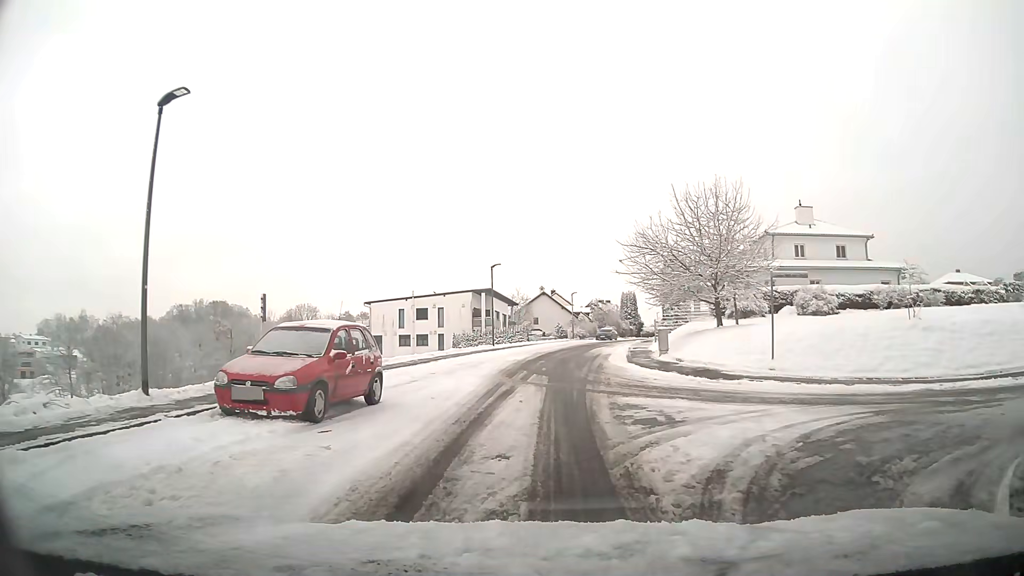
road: unclassified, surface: asphalt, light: Day
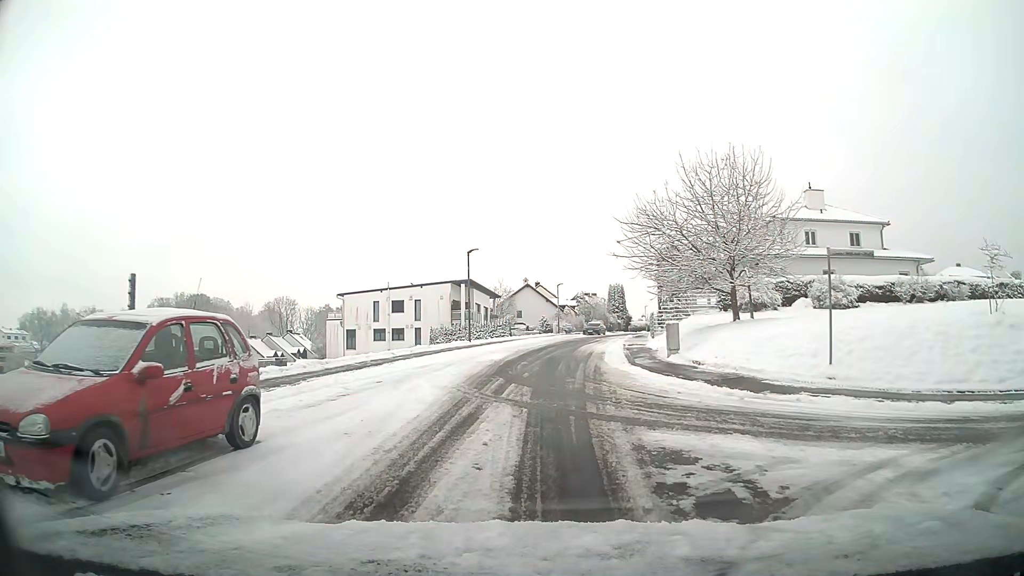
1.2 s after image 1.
(+0.1, +4.9) m; +1°
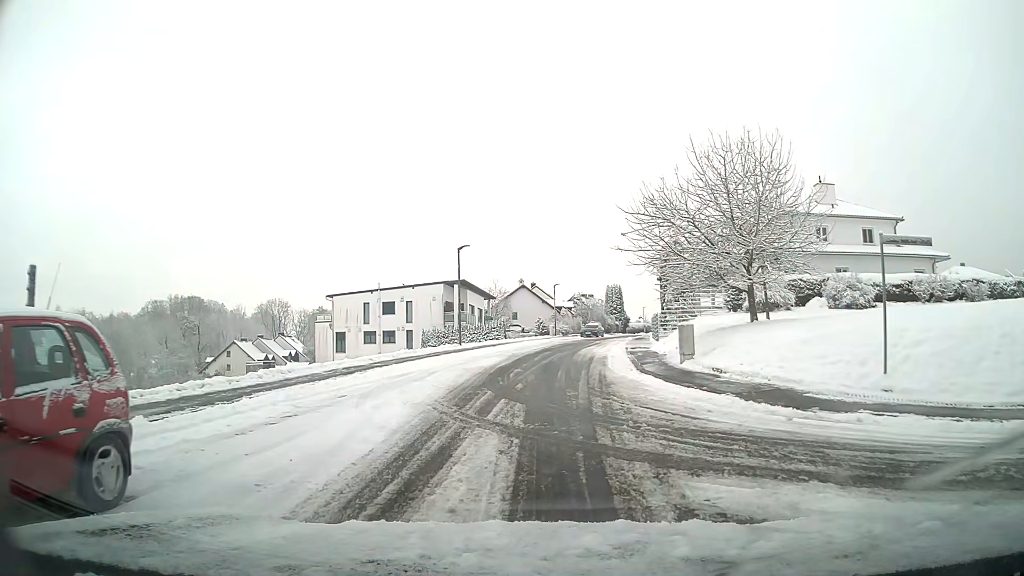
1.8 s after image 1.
(0.0, +2.6) m; 0°
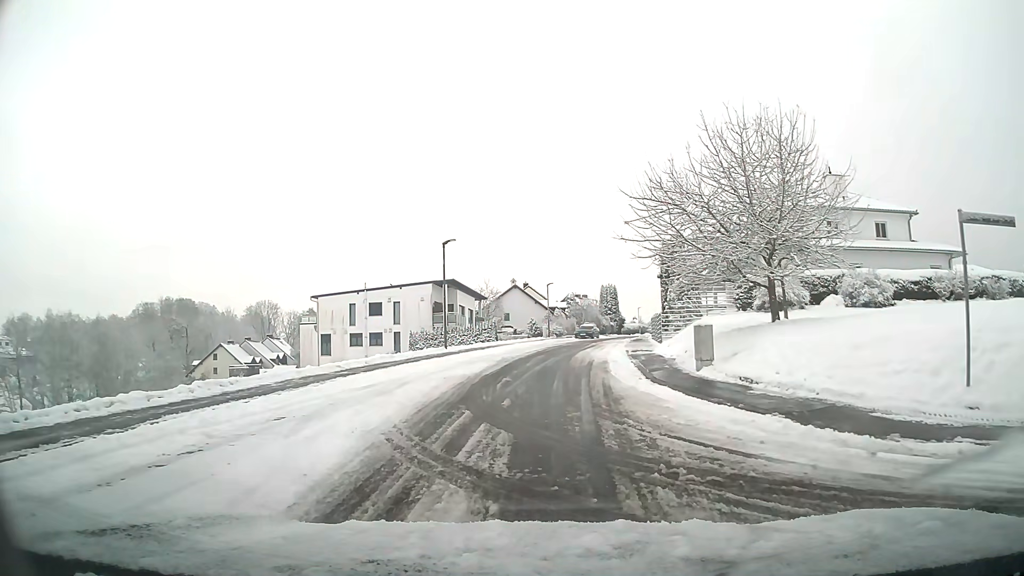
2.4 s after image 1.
(0.0, +3.2) m; 0°
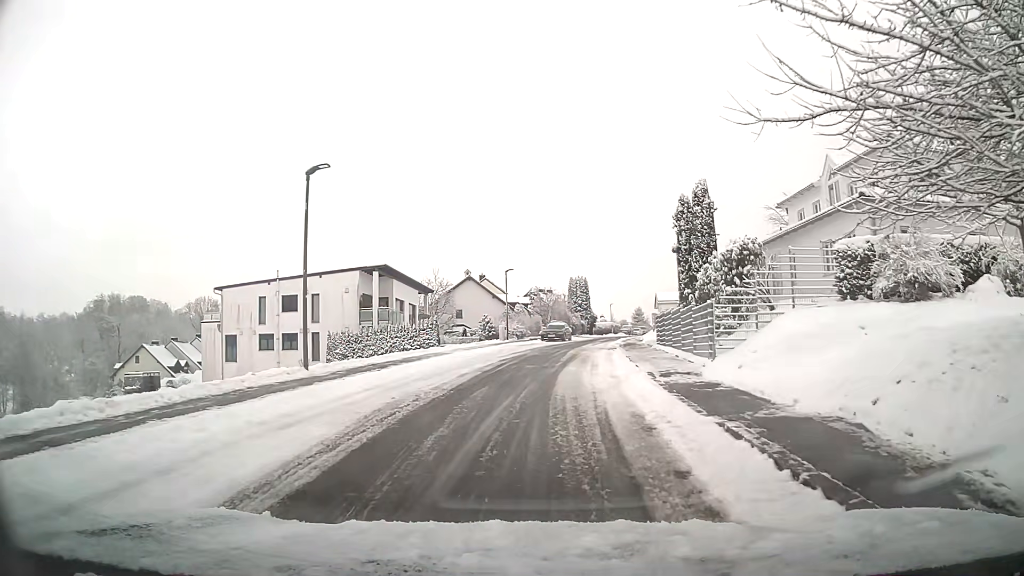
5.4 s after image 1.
(+0.4, +15.1) m; +3°
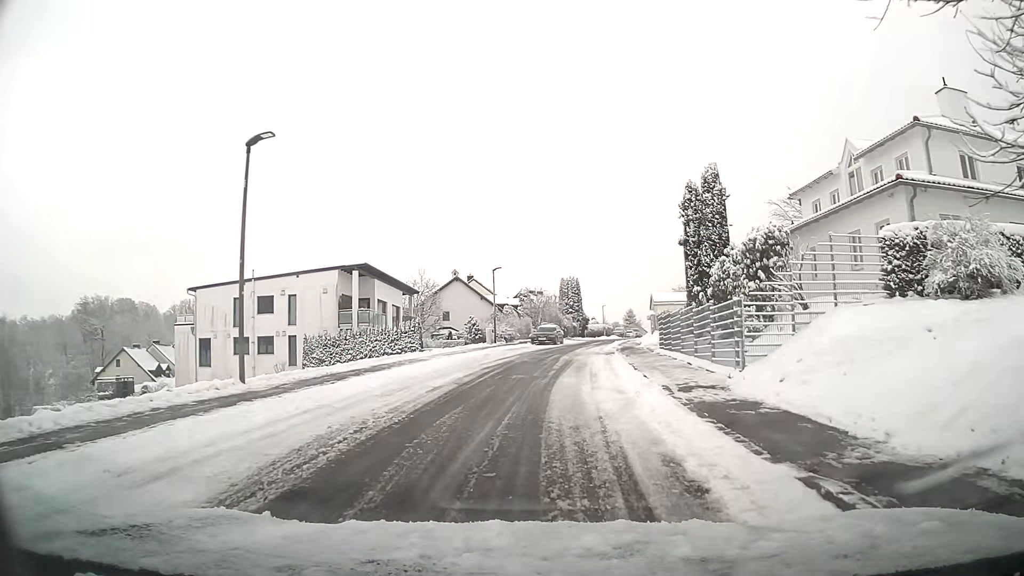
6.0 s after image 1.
(0.0, +3.2) m; +1°
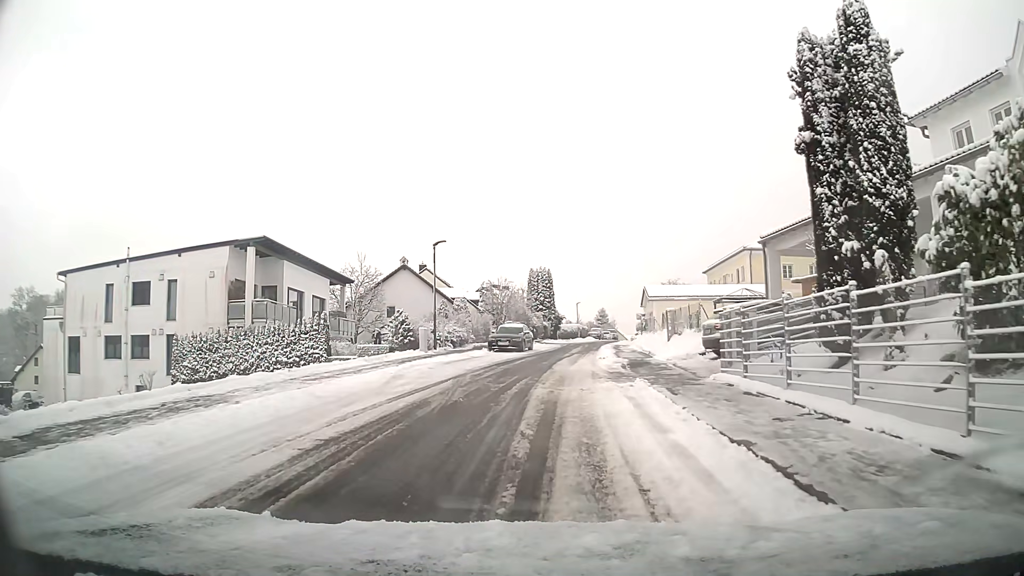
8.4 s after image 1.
(+0.4, +14.0) m; +3°
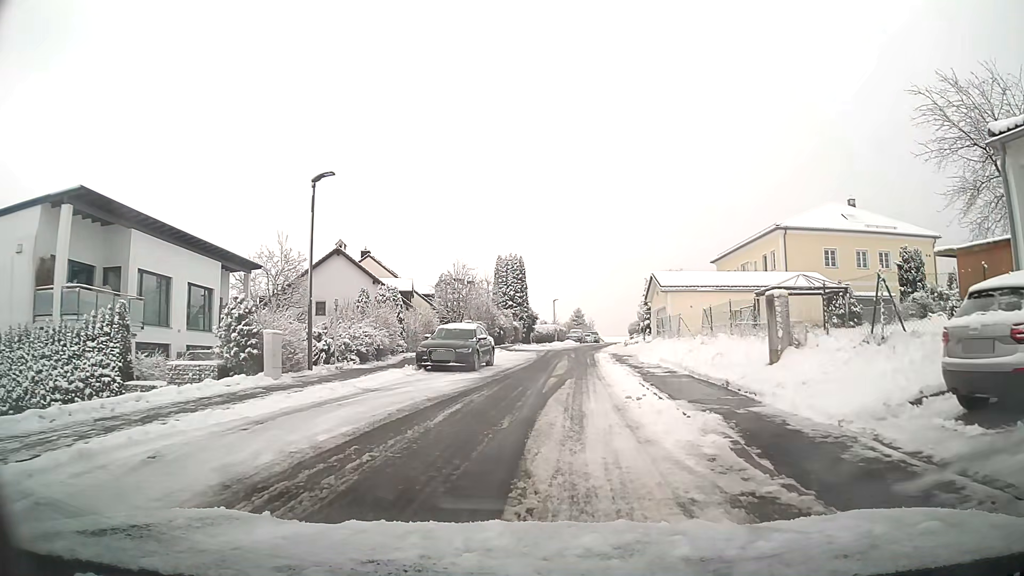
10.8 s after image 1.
(+0.3, +14.6) m; +2°
(0, +10) (+1, +20) (+1, +30) (+2, +40) (+3, +50) (+5, +60) (+6, +70) (+8, +79) (+10, +89) (+11, +99) m
